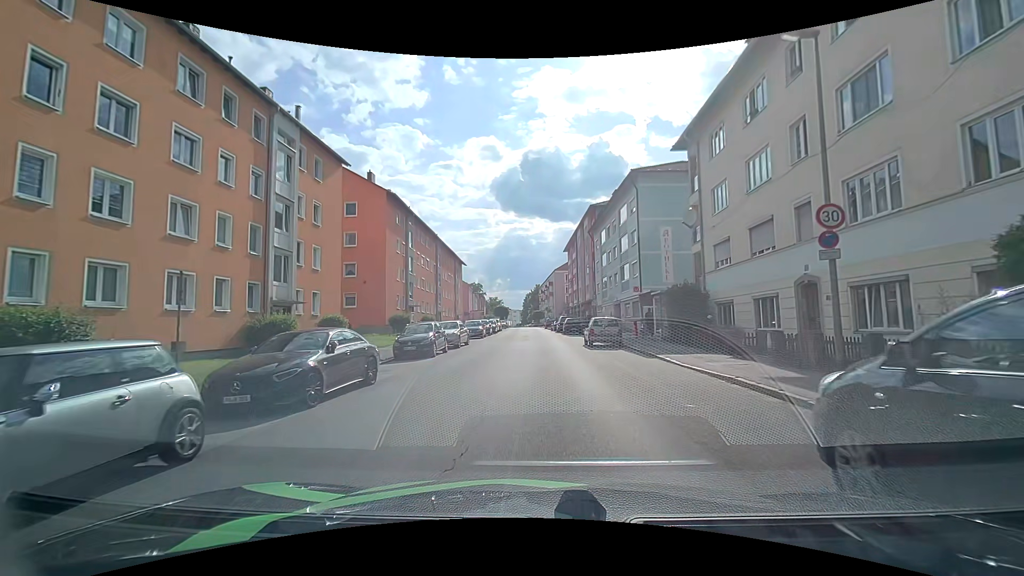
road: tertiary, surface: asphalt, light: Day
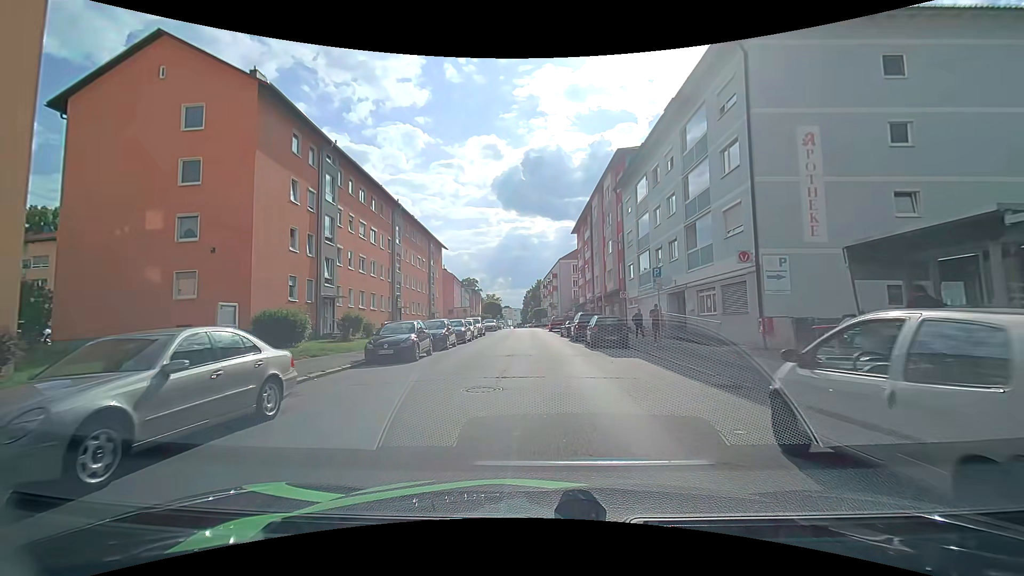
(0.0, +21.4) m; 0°
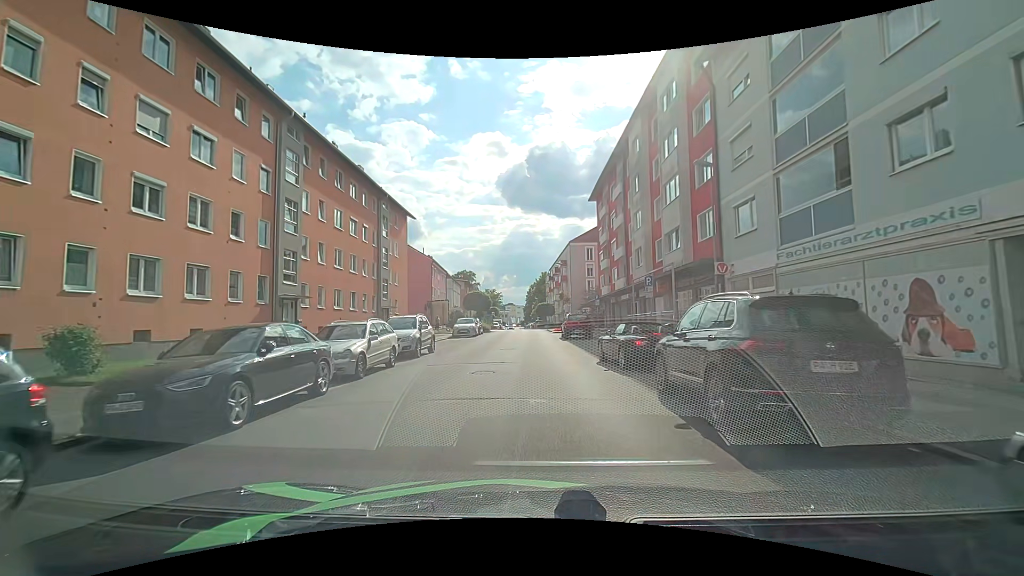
(+0.1, +22.3) m; -1°
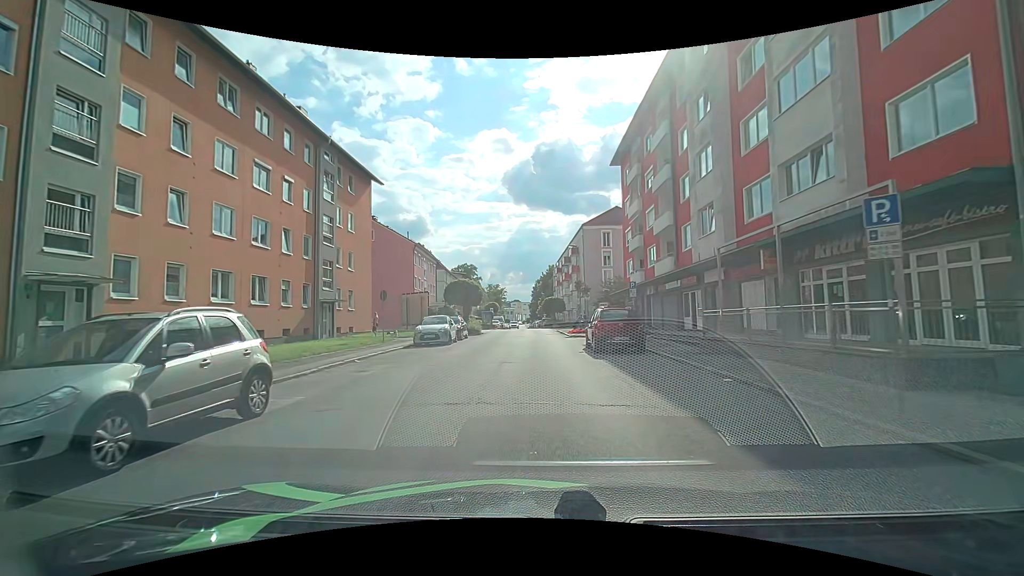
(0.0, +13.4) m; 0°
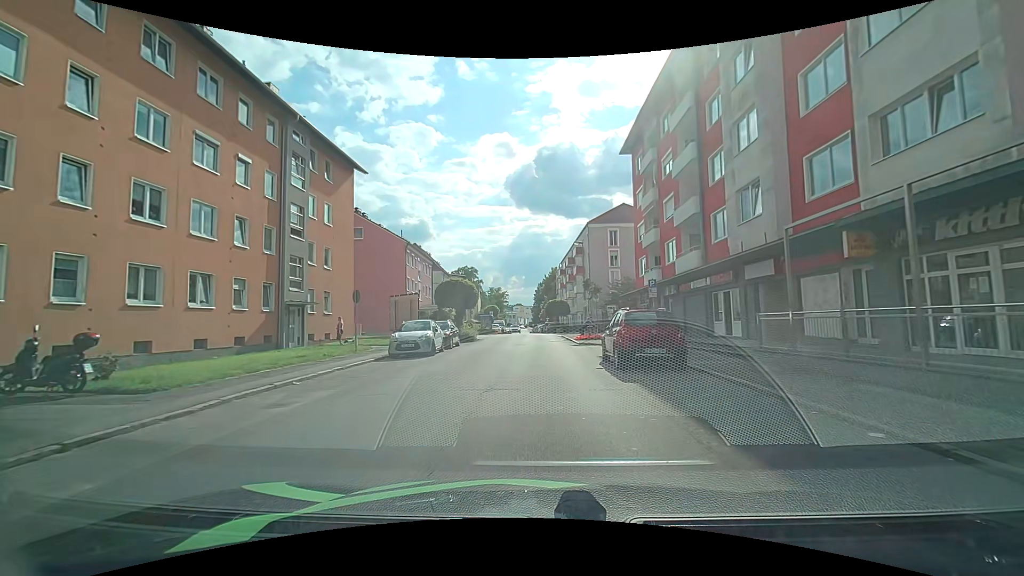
(0.0, +4.4) m; -1°
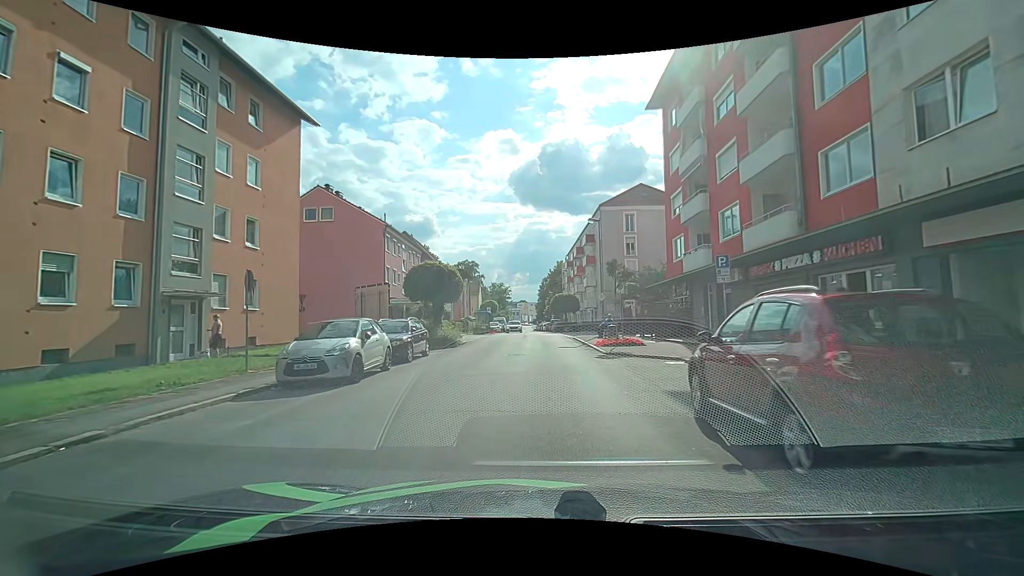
(0.0, +8.7) m; -1°
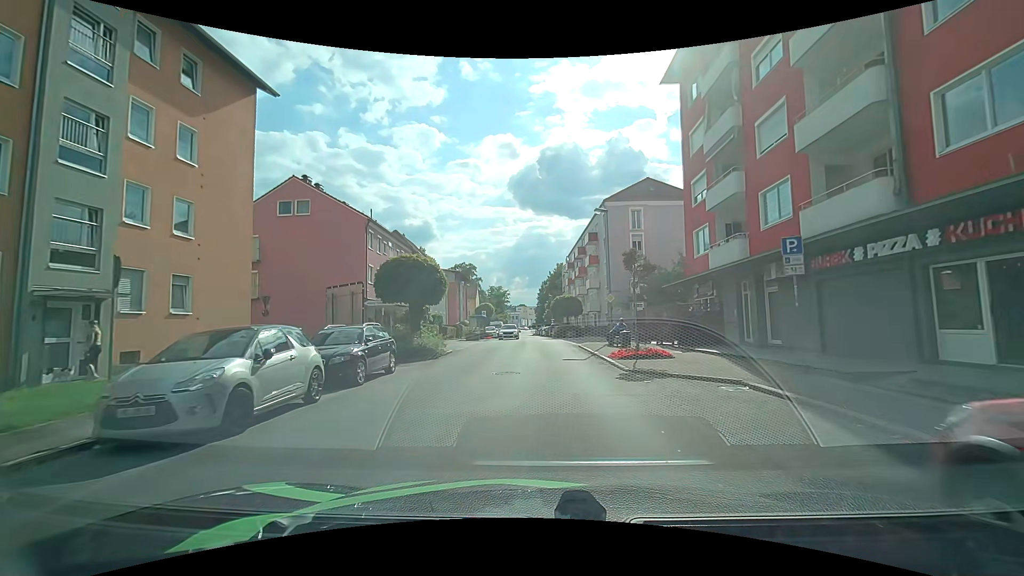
(0.0, +4.4) m; 0°
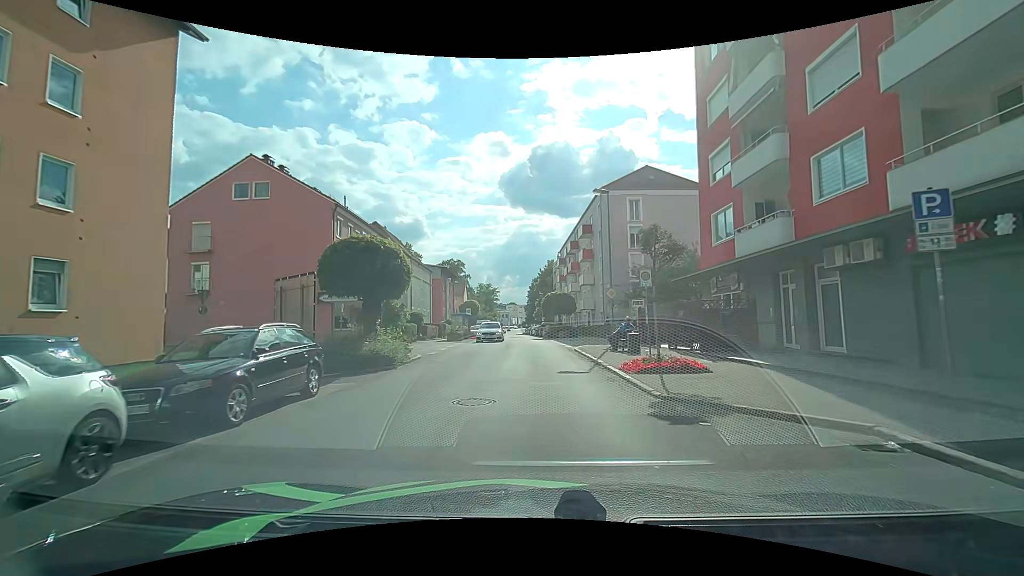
(0.0, +4.4) m; +1°
(0, +10) (0, +20) (0, +30) (-1, +40) (-1, +50) (-2, +60) (-2, +70) (-3, +80) (-3, +90) (-4, +100) m
